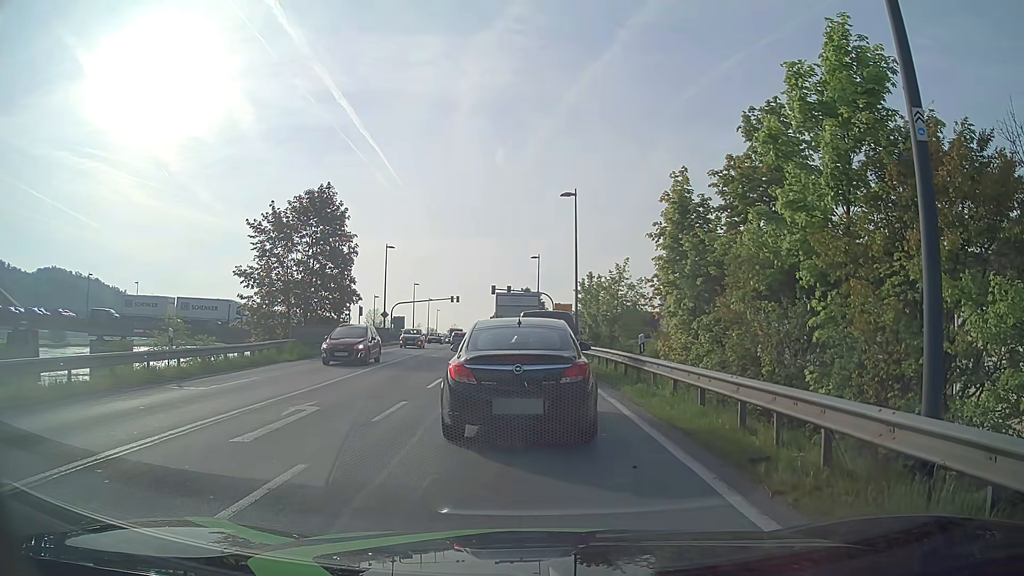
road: primary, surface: asphalt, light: Day
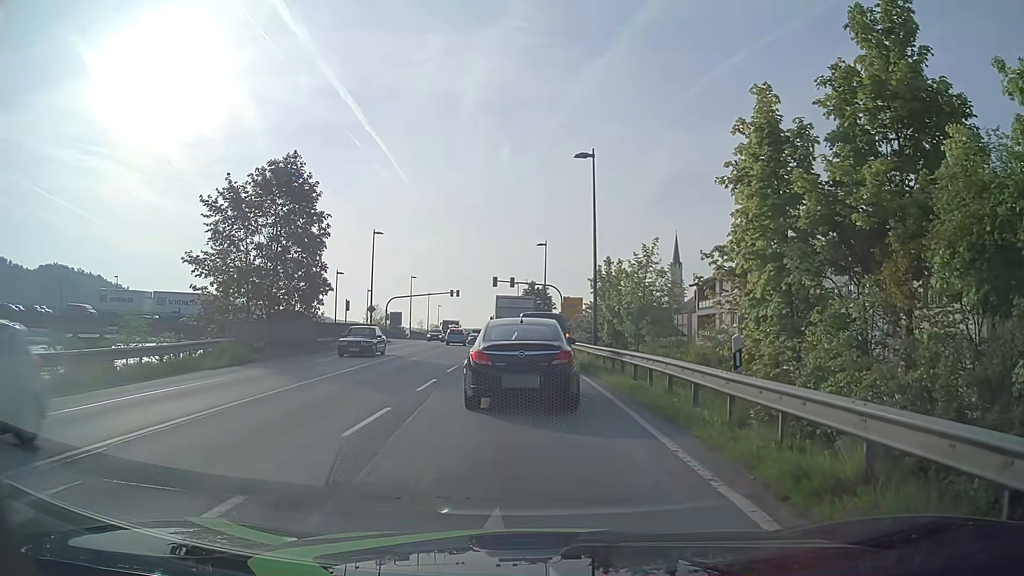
(-0.1, +7.9) m; -1°
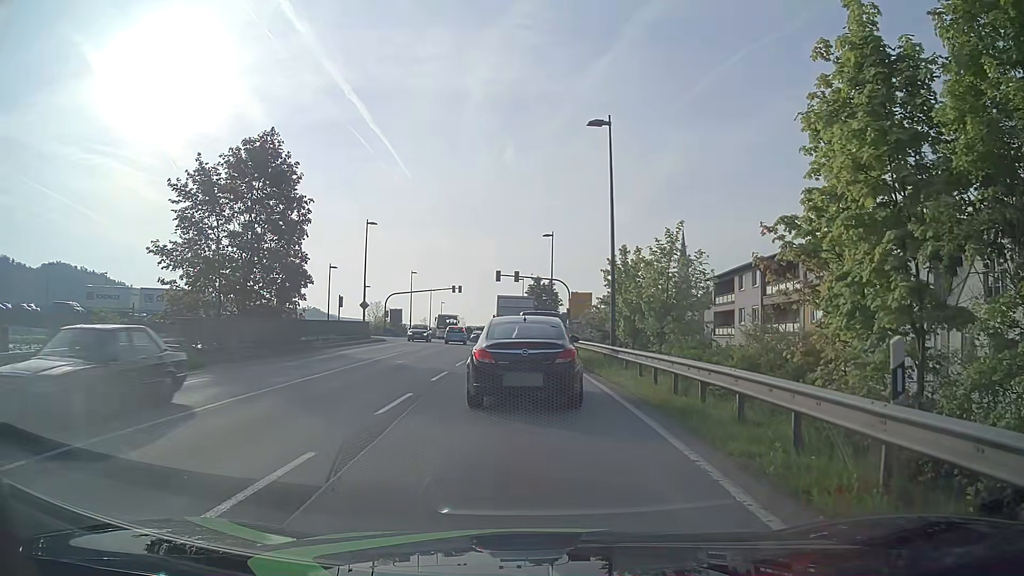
(0.0, +4.2) m; -1°
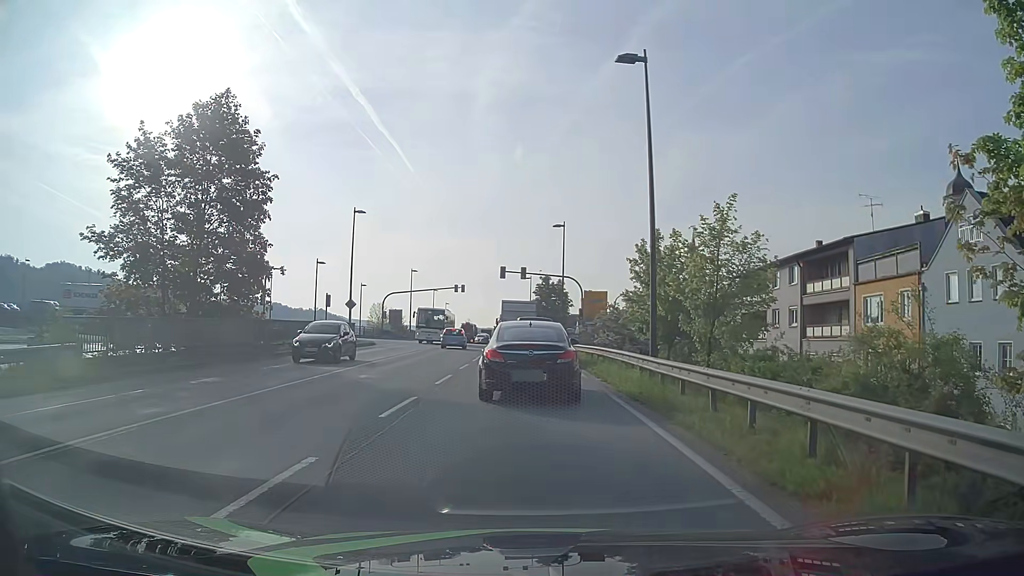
(0.0, +6.3) m; -1°
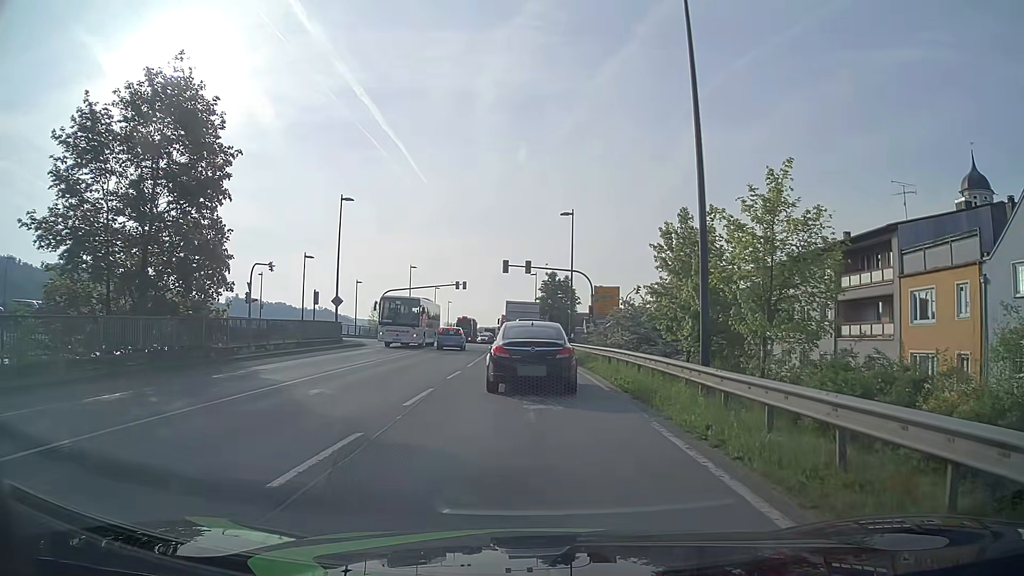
(0.0, +4.6) m; 0°
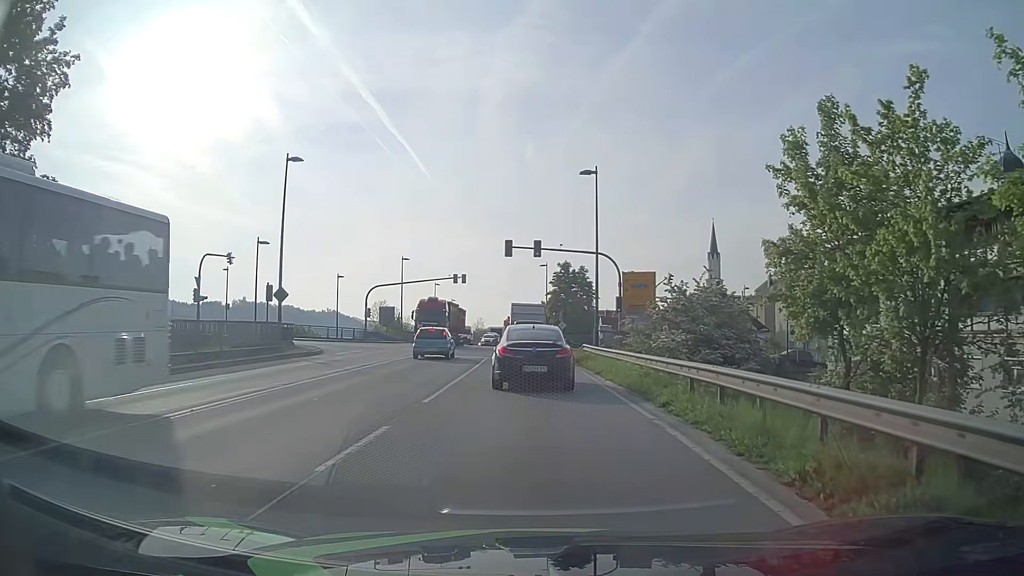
(-0.1, +11.5) m; -1°
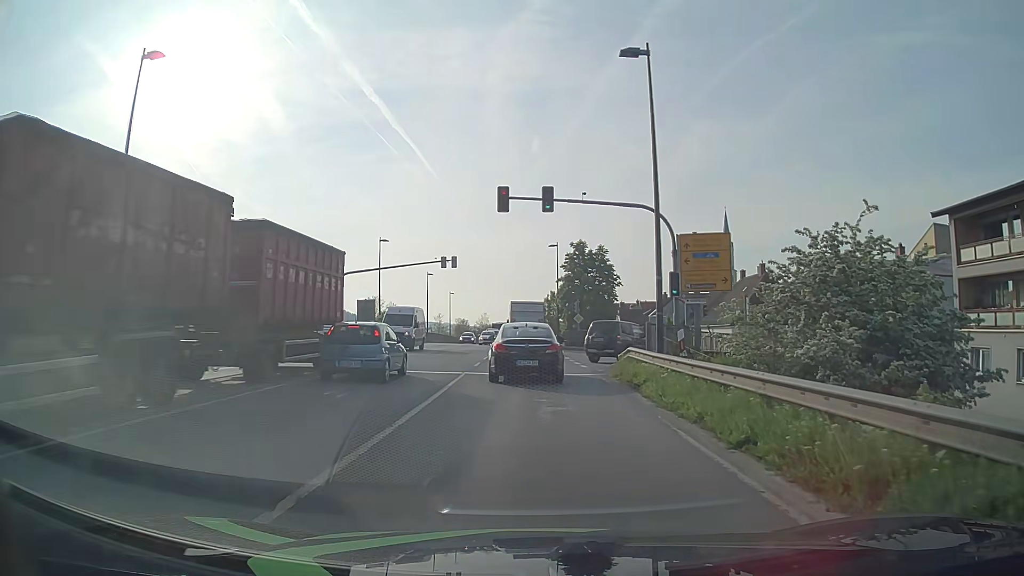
(-0.2, +14.3) m; -1°
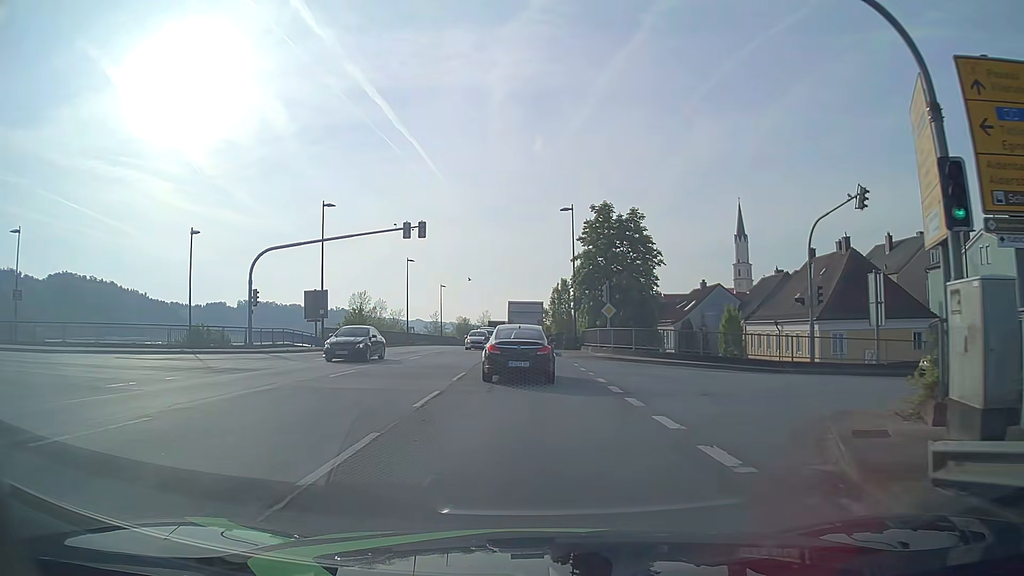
(-0.1, +18.5) m; -1°
